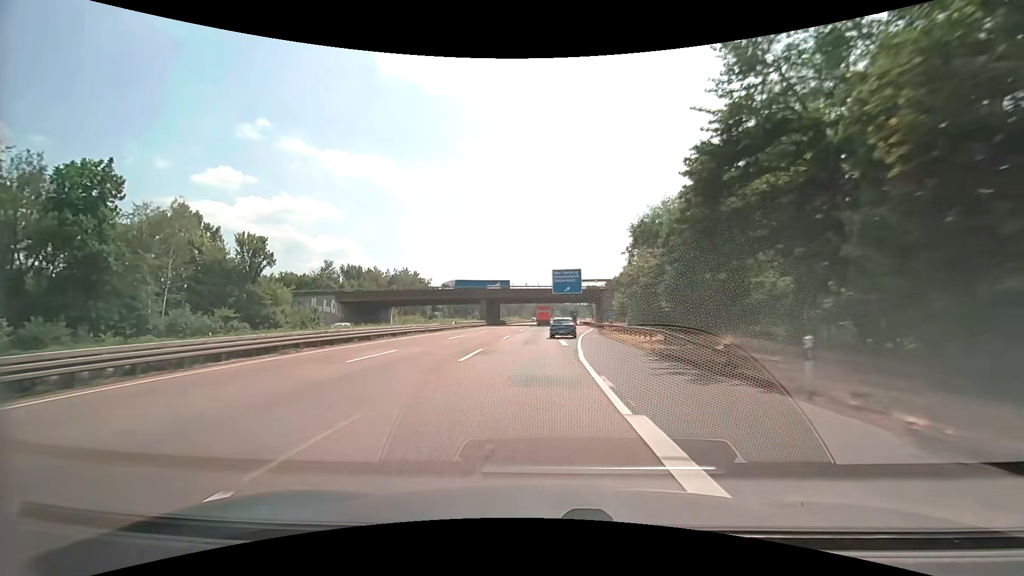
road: motorway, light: Day
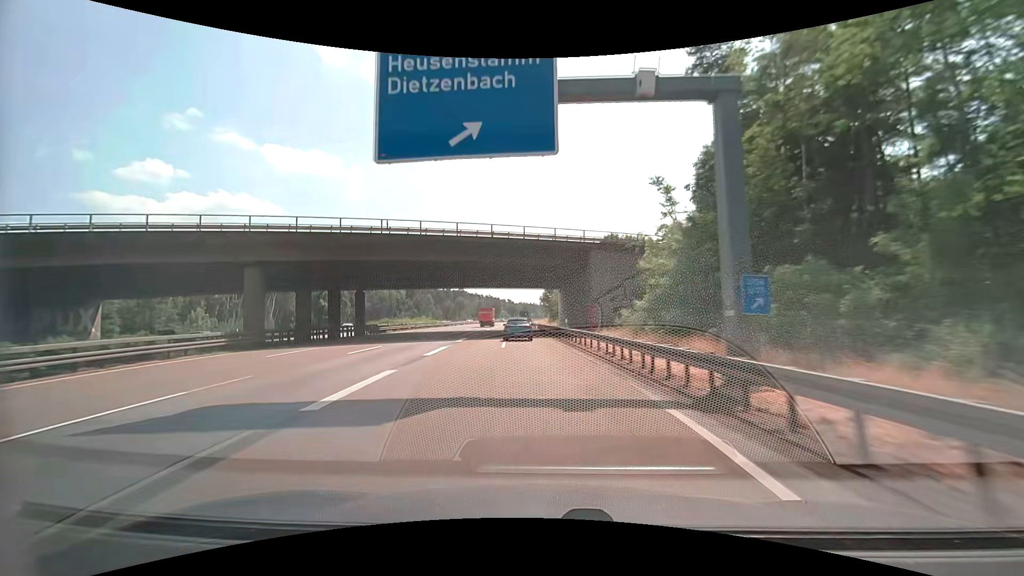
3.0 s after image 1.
(+4.2, +65.4) m; +6°
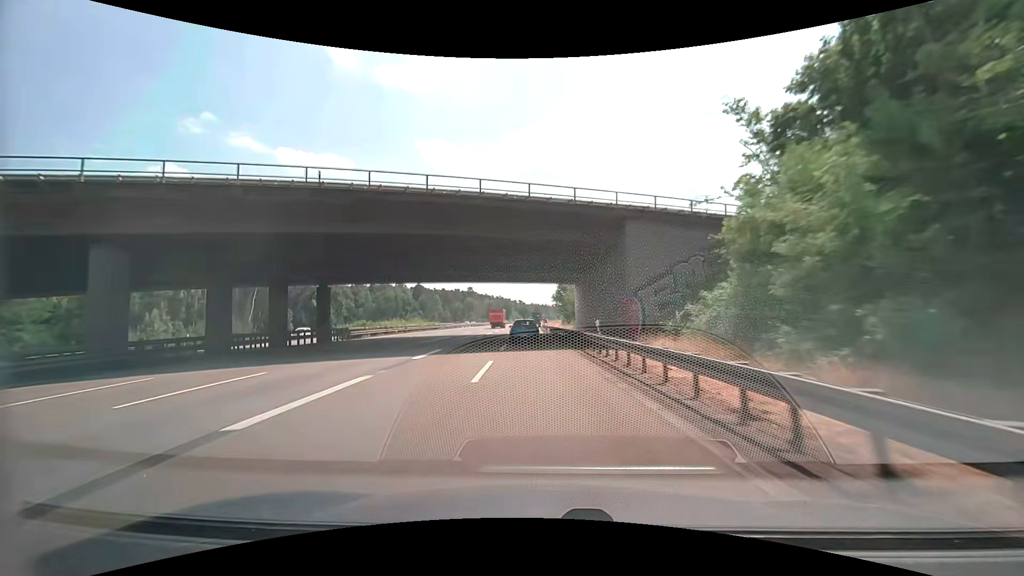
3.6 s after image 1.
(-0.1, +12.8) m; -1°
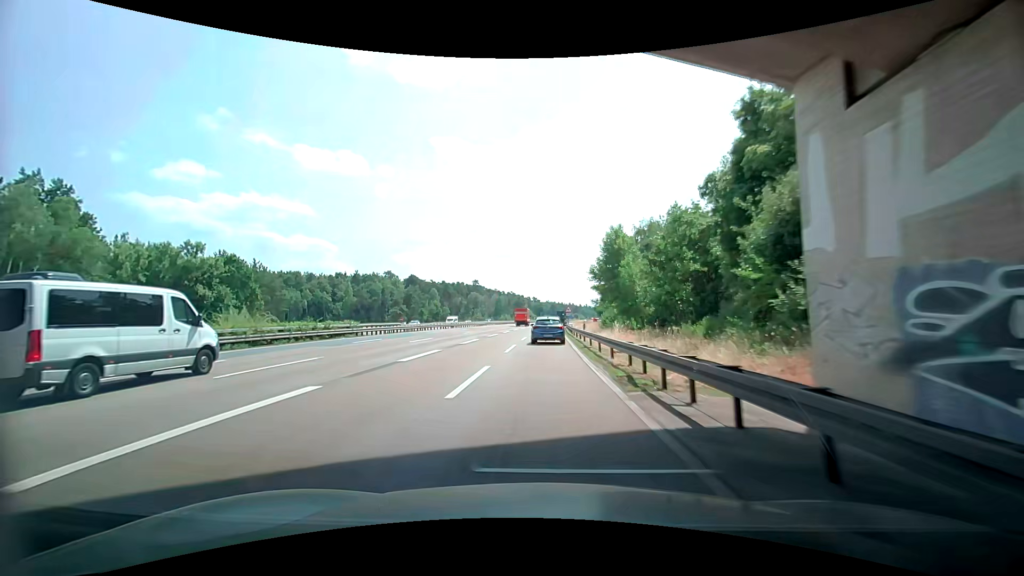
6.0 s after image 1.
(-1.5, +50.5) m; -3°
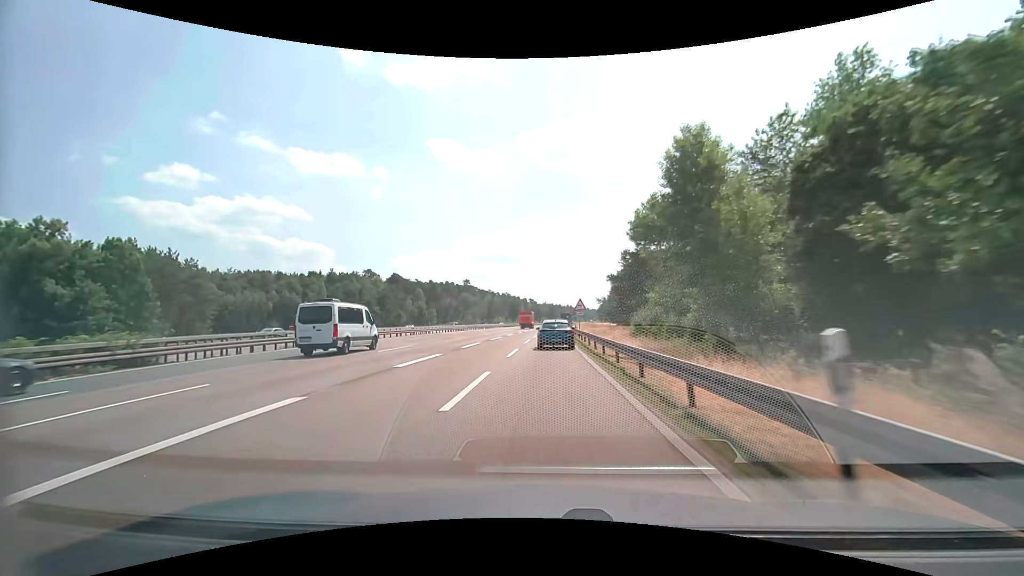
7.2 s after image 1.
(+0.4, +24.8) m; +2°
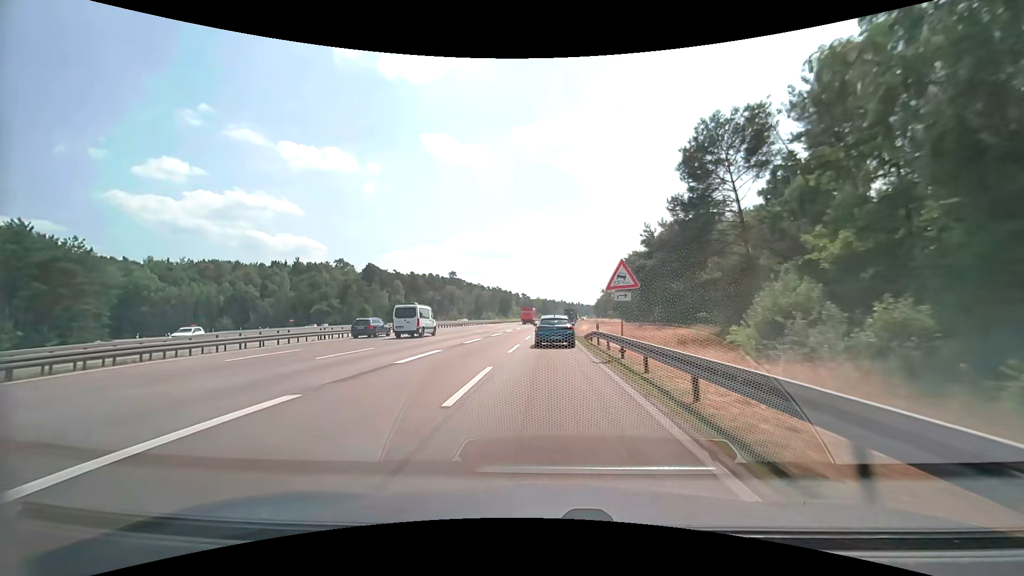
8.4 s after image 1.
(+0.2, +24.0) m; +1°
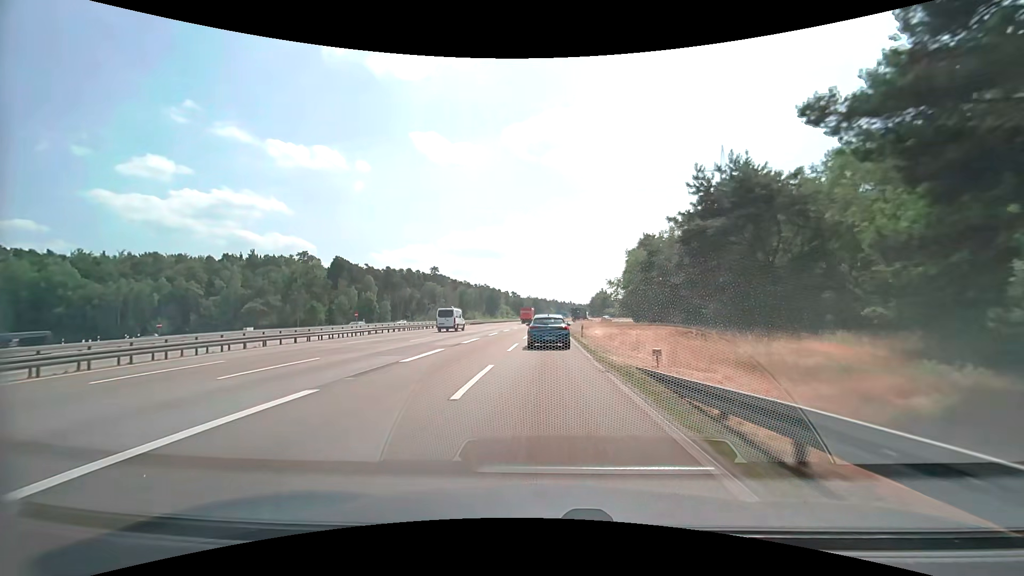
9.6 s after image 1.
(+0.2, +22.9) m; +1°
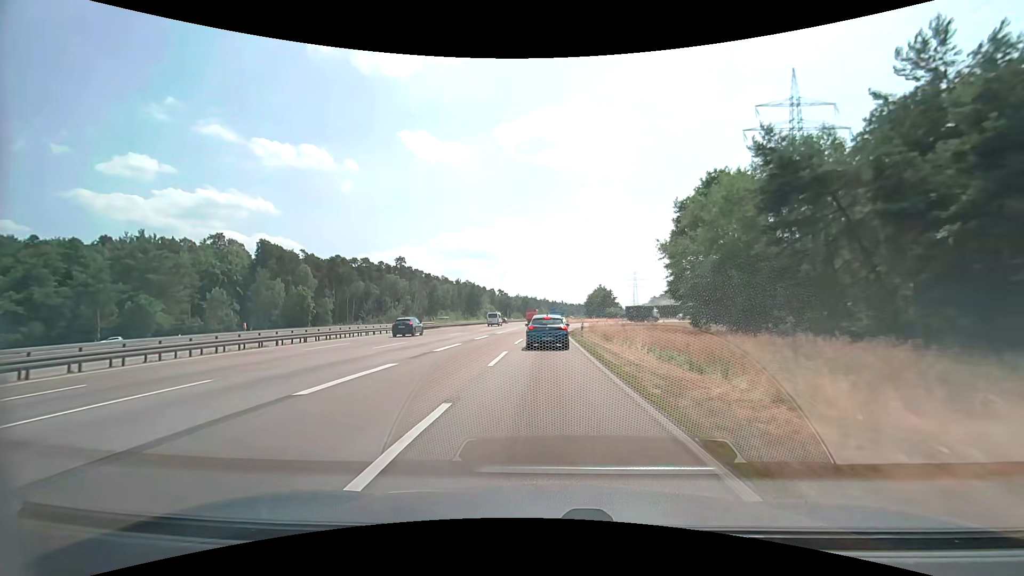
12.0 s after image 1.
(+0.4, +41.7) m; +1°
(0, +10) (0, +20) (0, +30) (+1, +40) (+1, +50) (+1, +60) (+2, +70) (+4, +80) (+6, +90) (+9, +99) m
